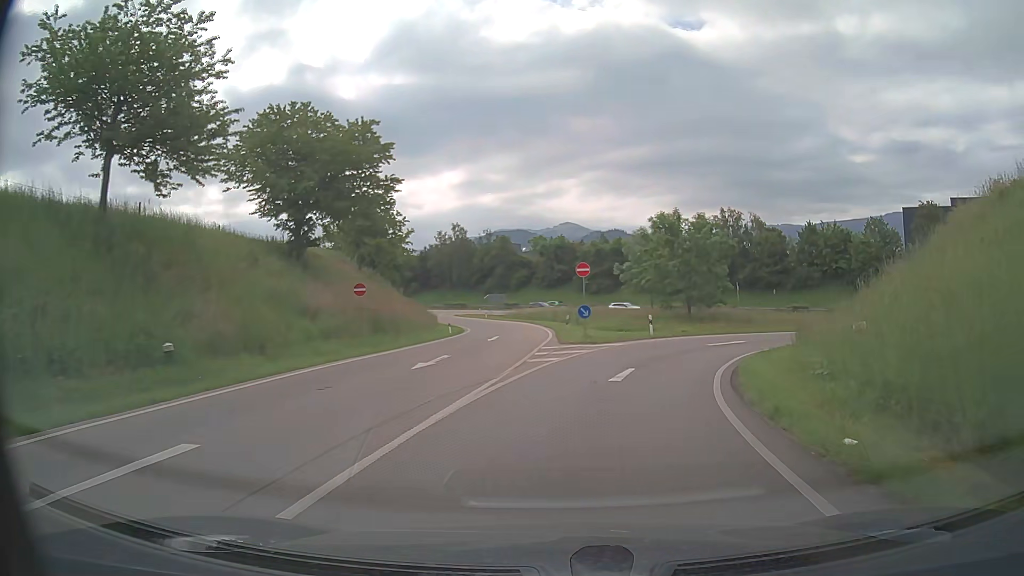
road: trunk_link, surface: asphalt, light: Day
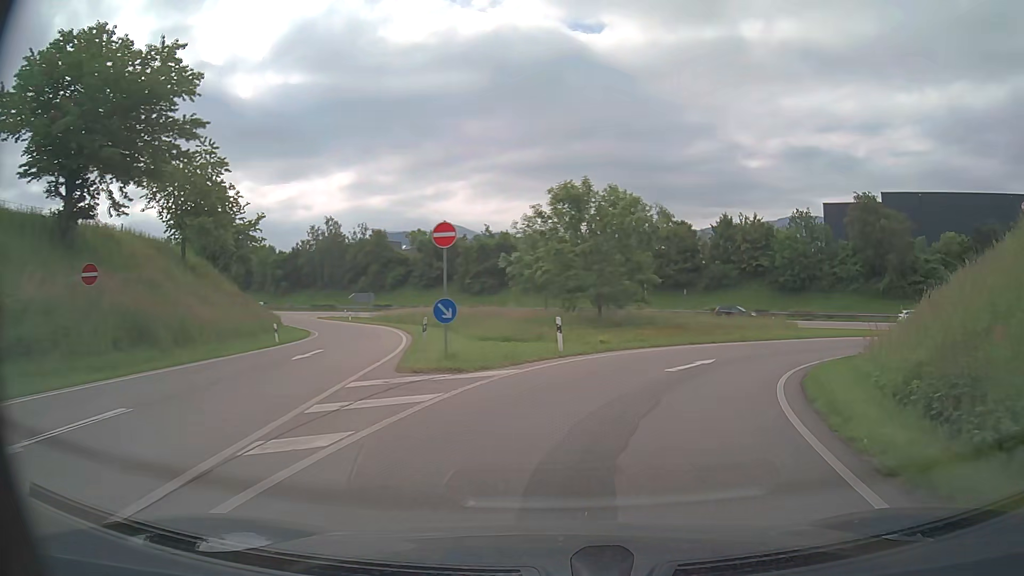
(+0.9, +12.6) m; +10°
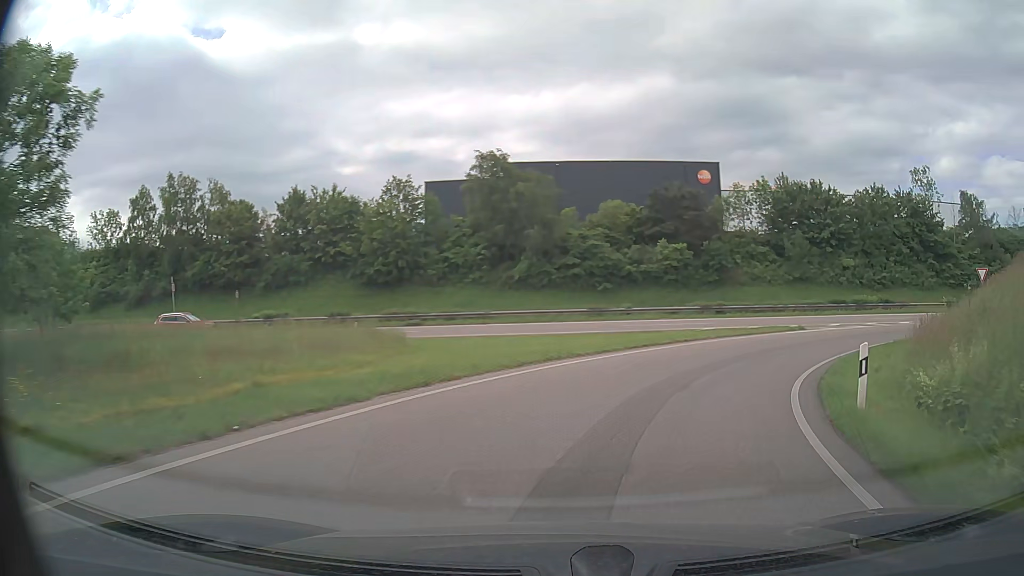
(+7.3, +23.4) m; +35°
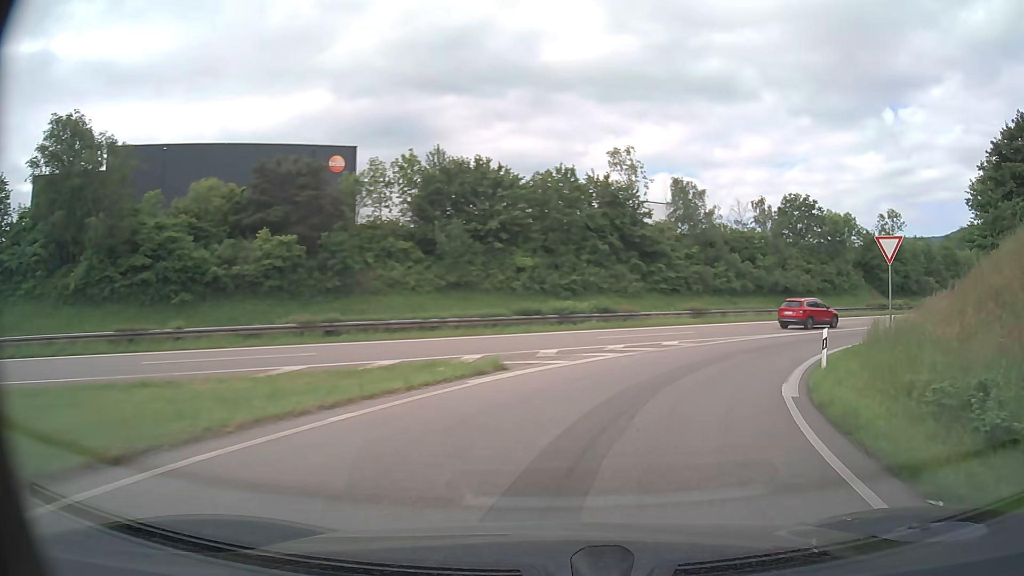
(+5.0, +18.6) m; +31°
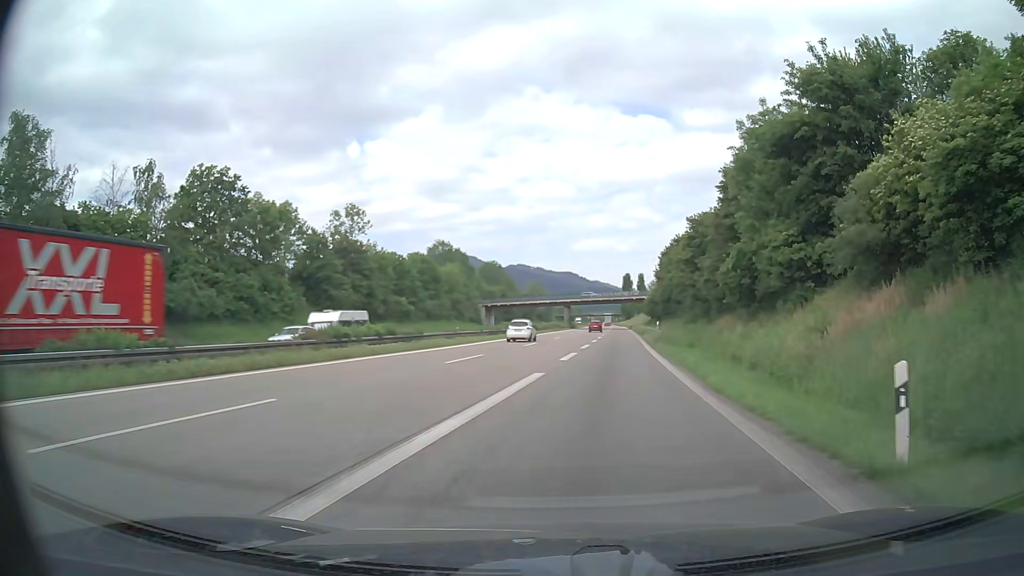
(+14.7, +30.7) m; +47°
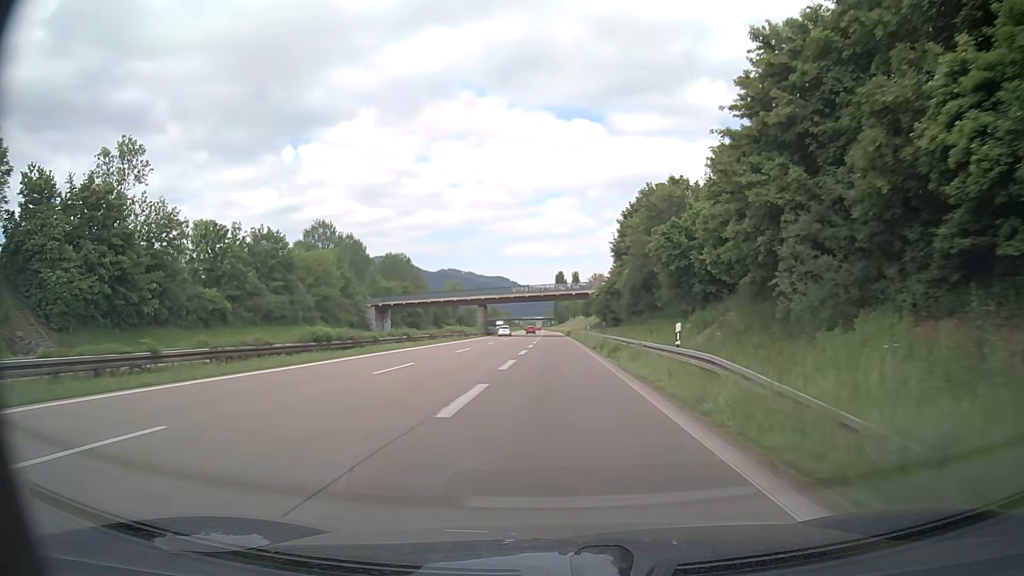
(+3.6, +37.6) m; +6°
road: trunk
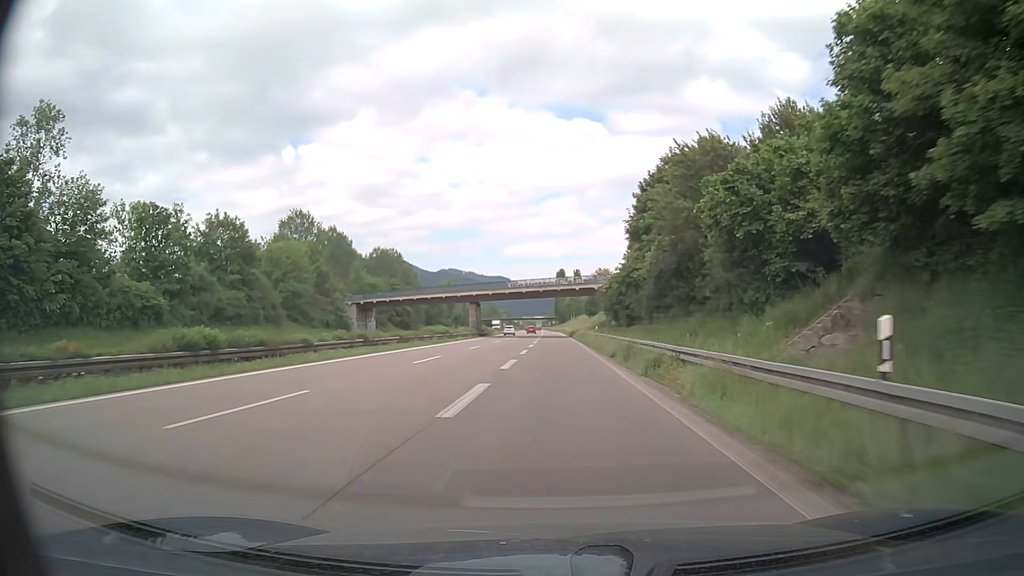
(0.0, +11.7) m; 0°
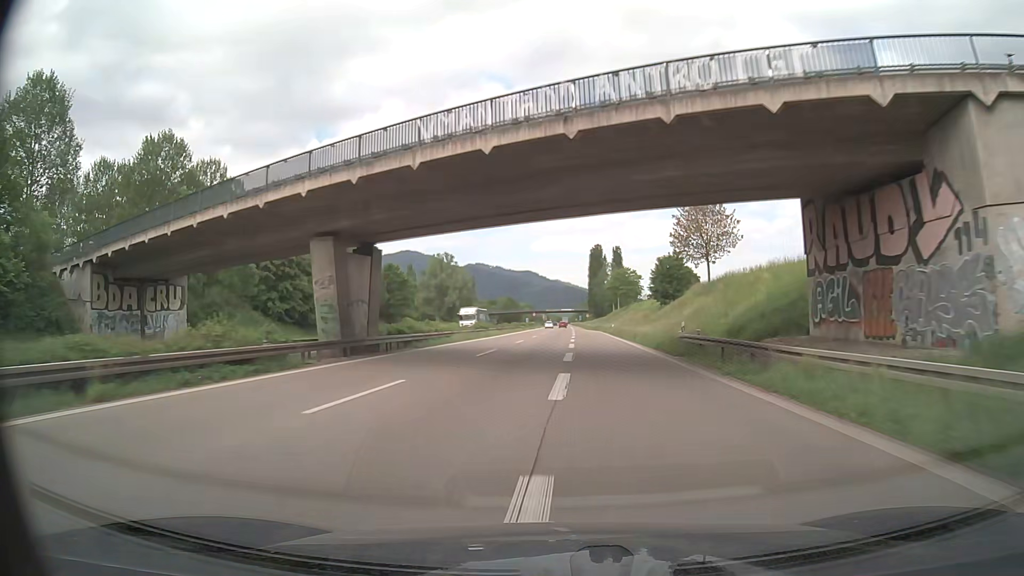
(-1.4, +68.5) m; -3°
(0, +10) (0, +20) (0, +30) (0, +40) (0, +50) (+1, +60) (+1, +70) (+1, +80) (+1, +90) (+2, +100) m
